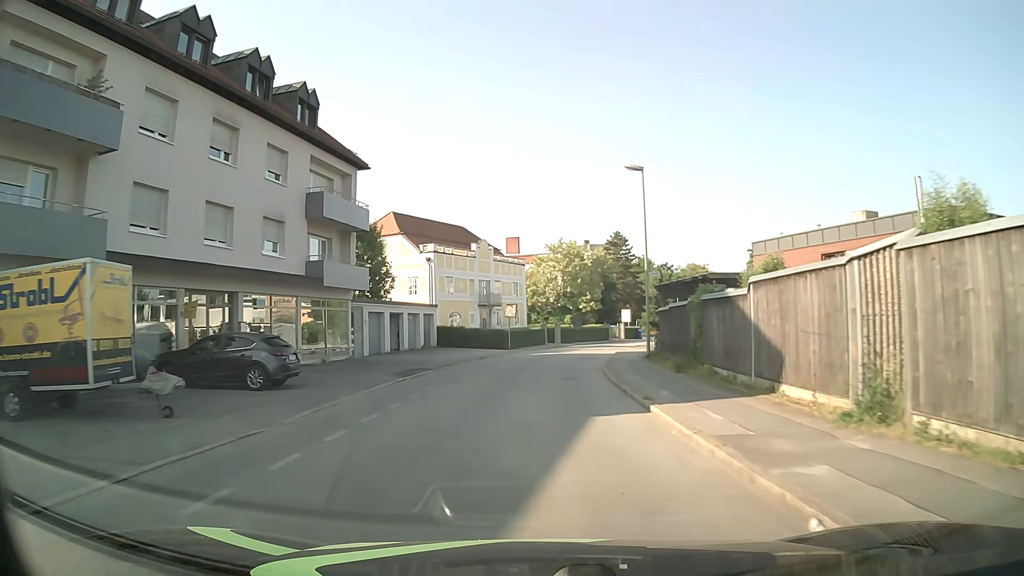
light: Day
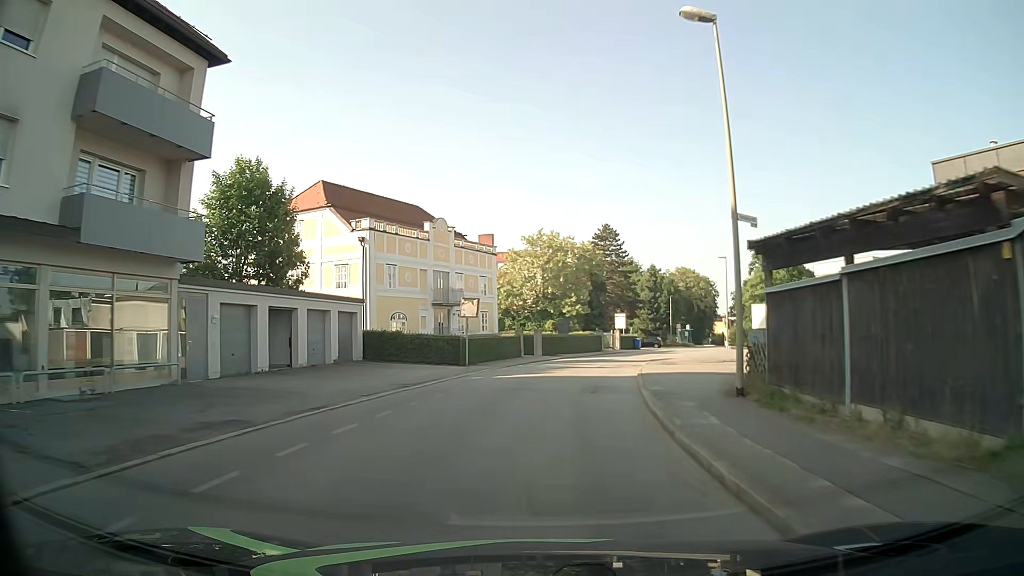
(+0.2, +15.1) m; +2°
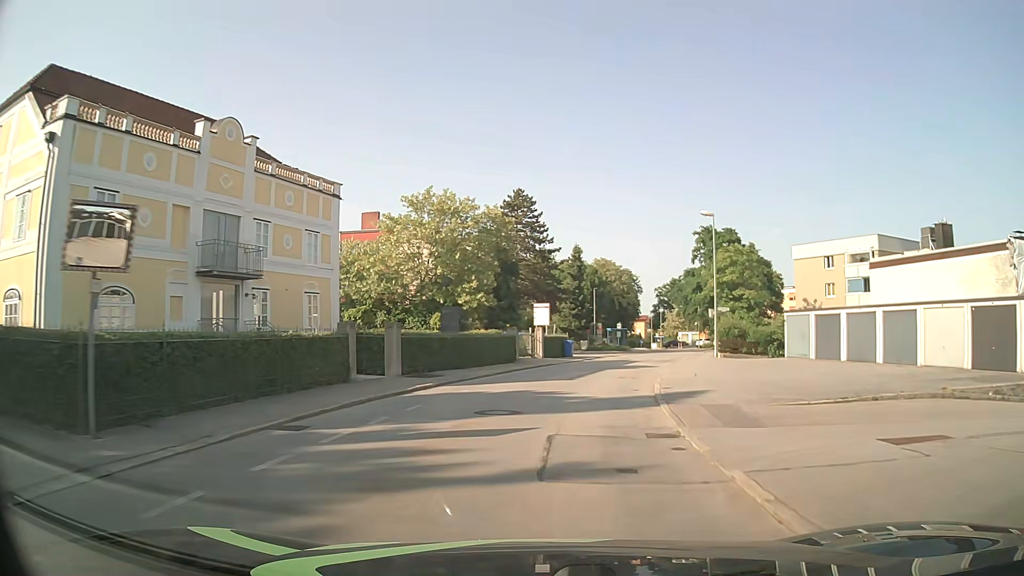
(+1.5, +22.5) m; +8°
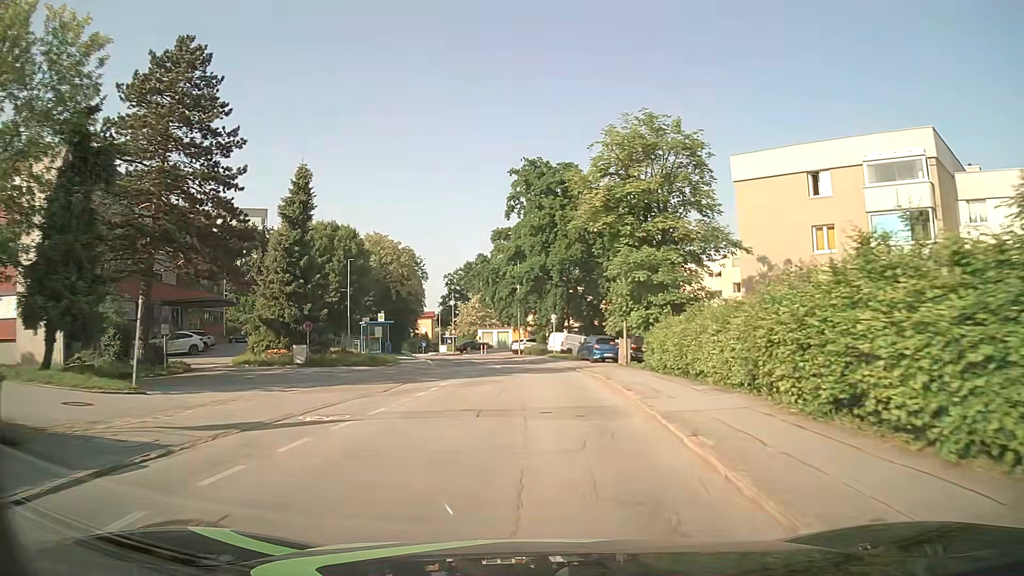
(+6.1, +37.1) m; +18°
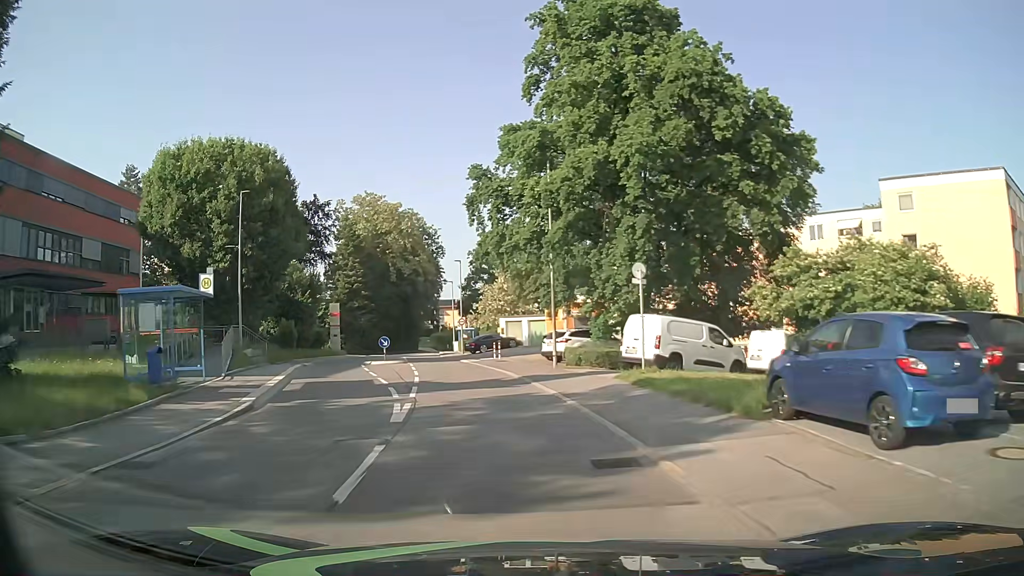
(0.0, +30.6) m; -4°
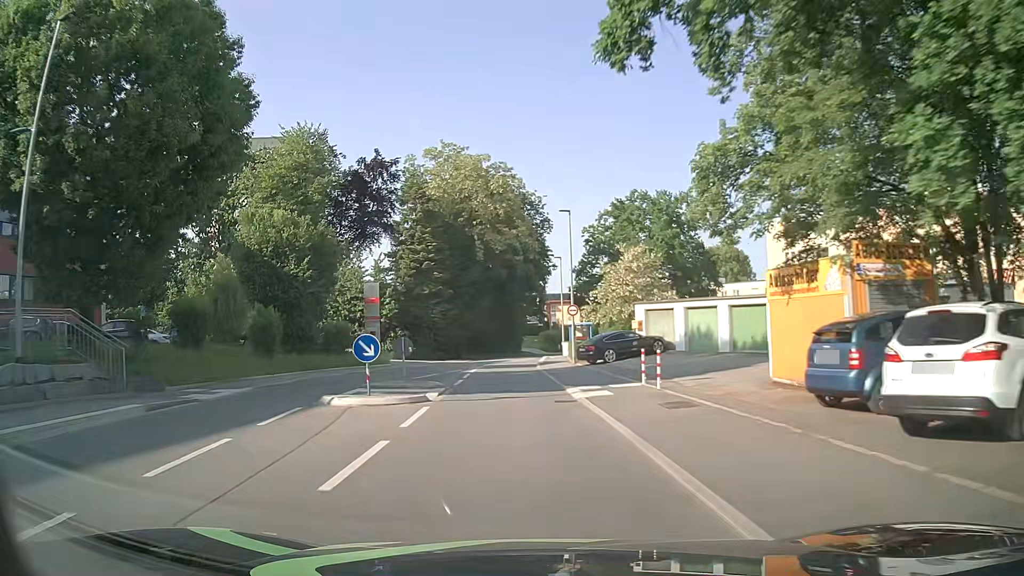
(-2.1, +22.9) m; -10°
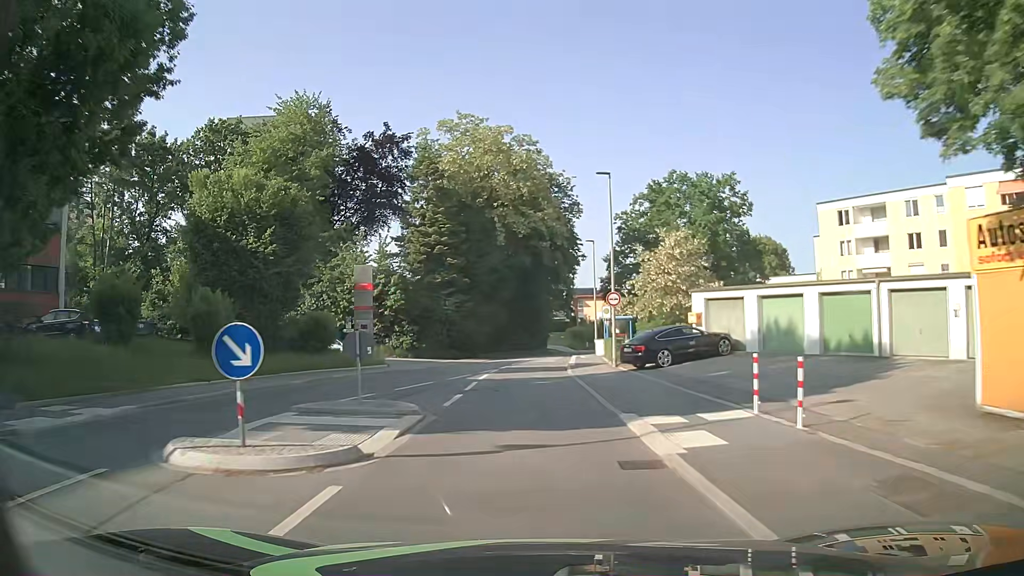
(-0.2, +7.7) m; -2°
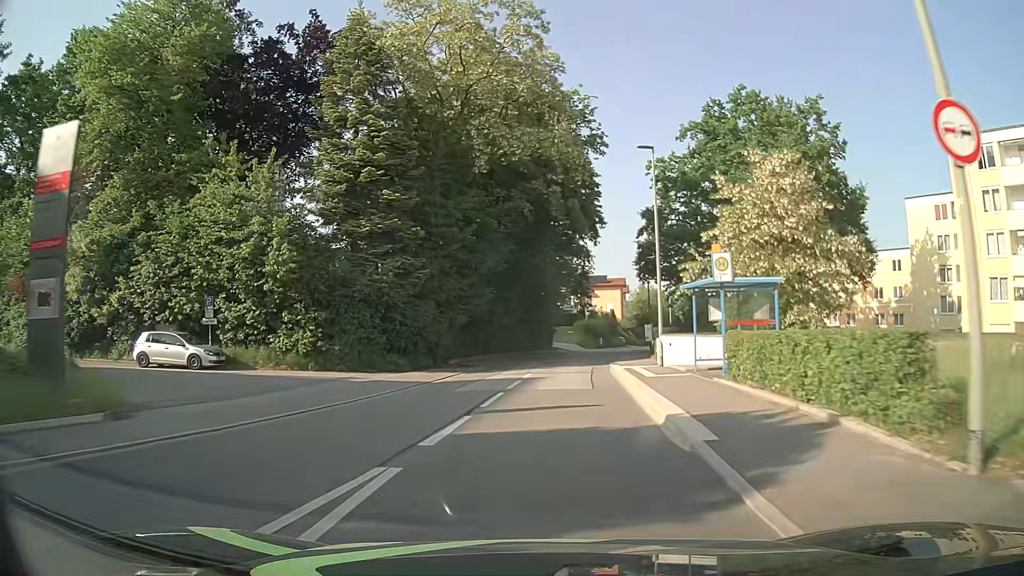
(-0.3, +23.1) m; 0°
(0, +10) (+1, +20) (+2, +30) (+3, +40) (+5, +50) (+6, +60) (+9, +69) (+11, +79) (+14, +89) (+17, +98) m
